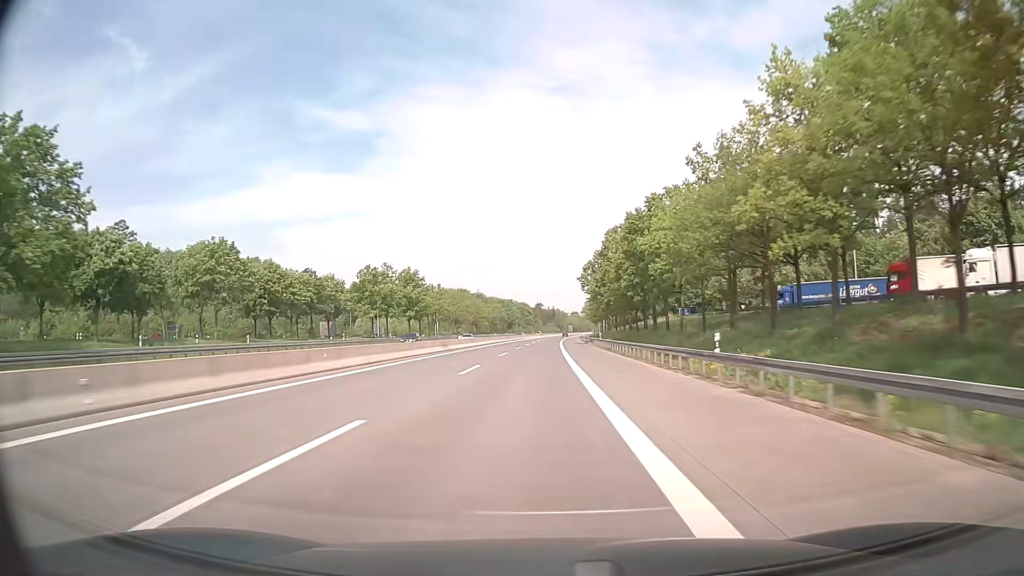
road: motorway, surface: asphalt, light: Day
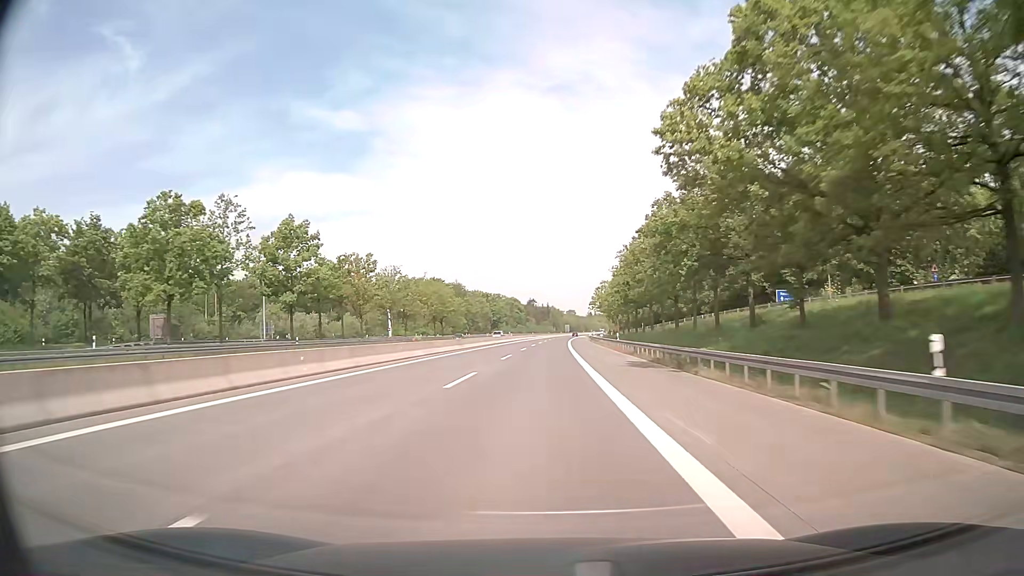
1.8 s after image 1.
(+0.1, +59.4) m; 0°
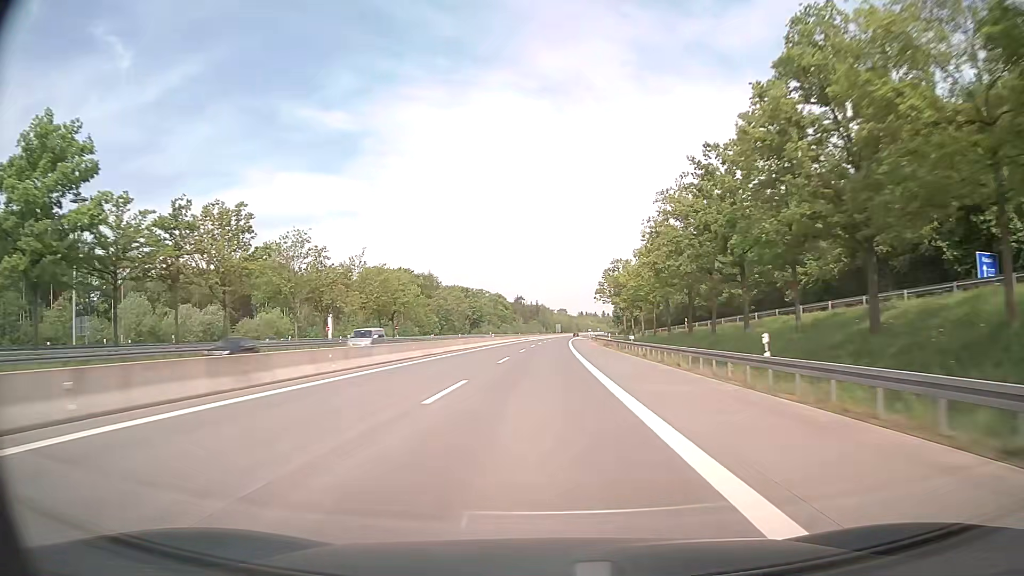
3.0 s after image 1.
(+0.3, +39.6) m; +1°
(0, +10) (0, +20) (0, +30) (0, +40) (+1, +50) (+1, +60) (+1, +70) (+2, +80) (+2, +90) (+2, +100) m
